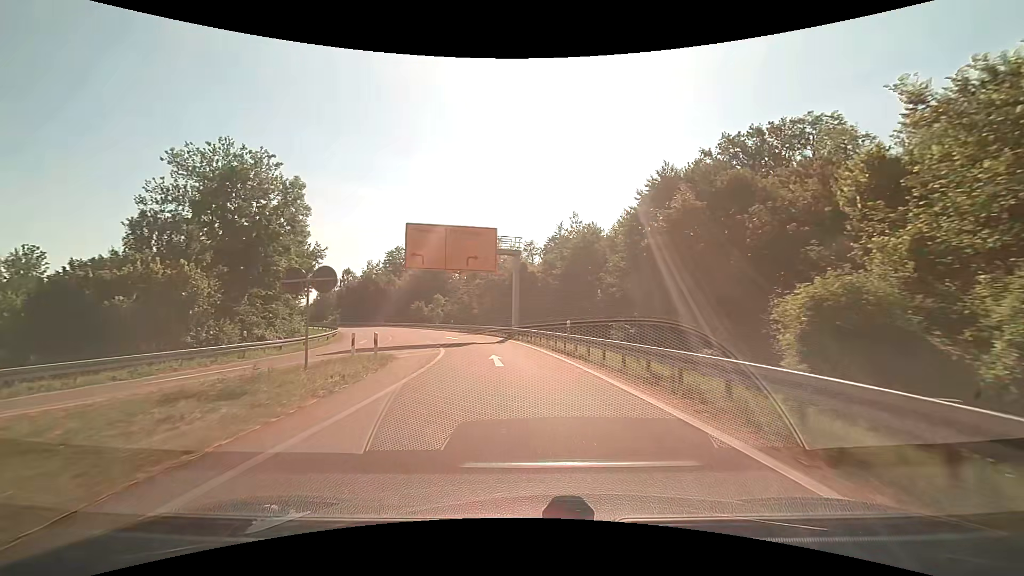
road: motorway_link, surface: asphalt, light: Day
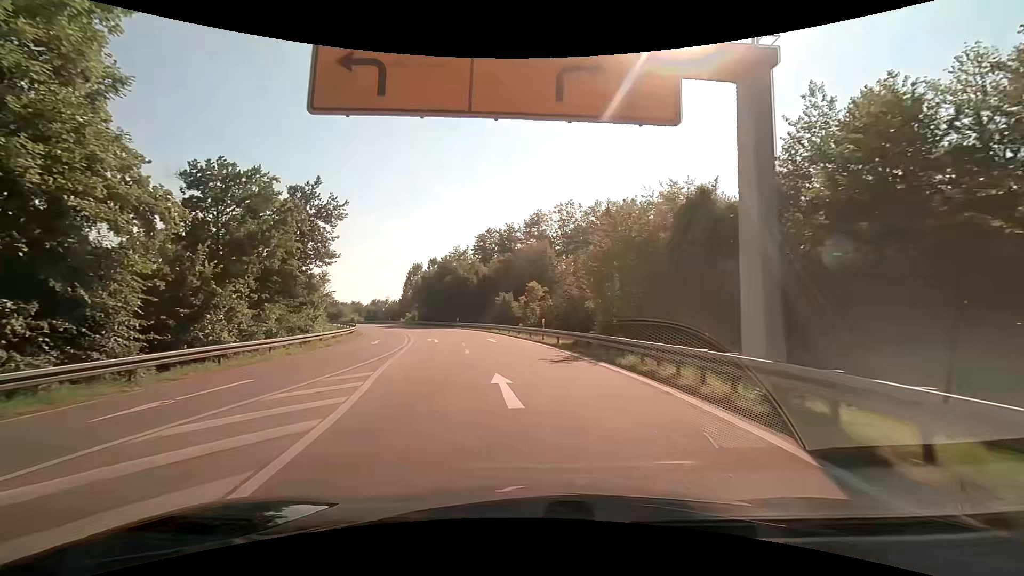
(-2.8, +29.2) m; -12°
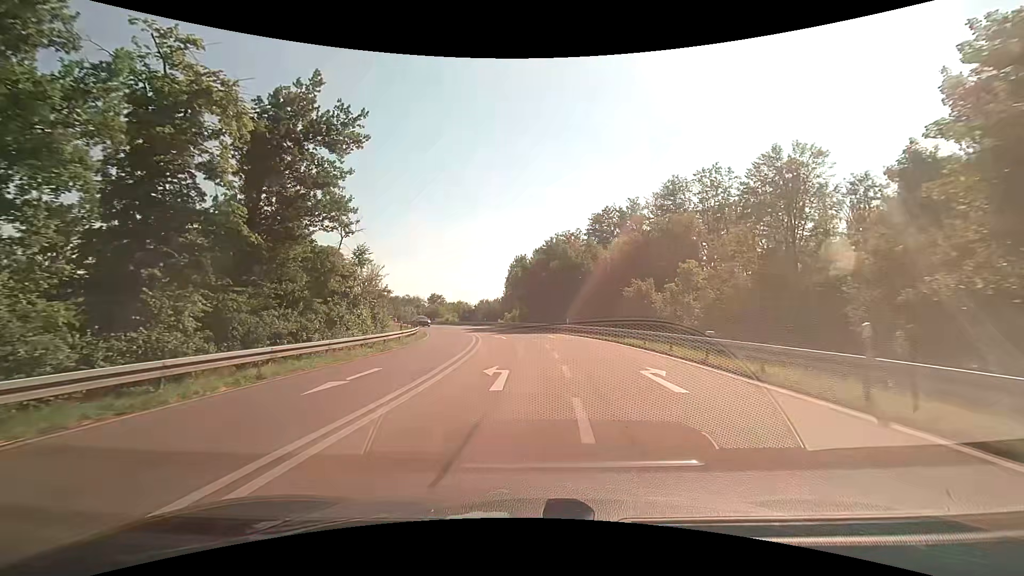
(-2.2, +20.6) m; -12°
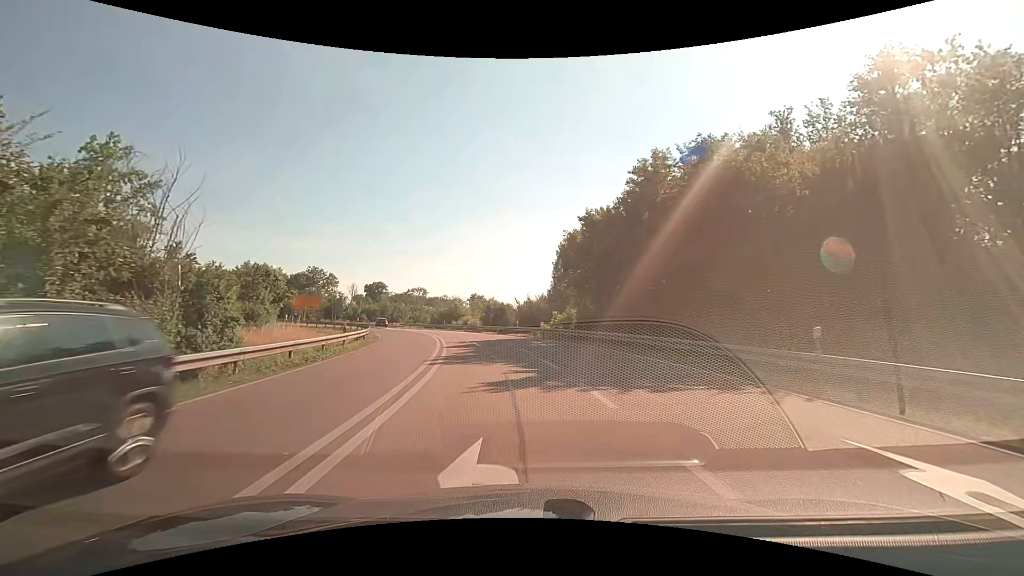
(-1.4, +33.5) m; -6°
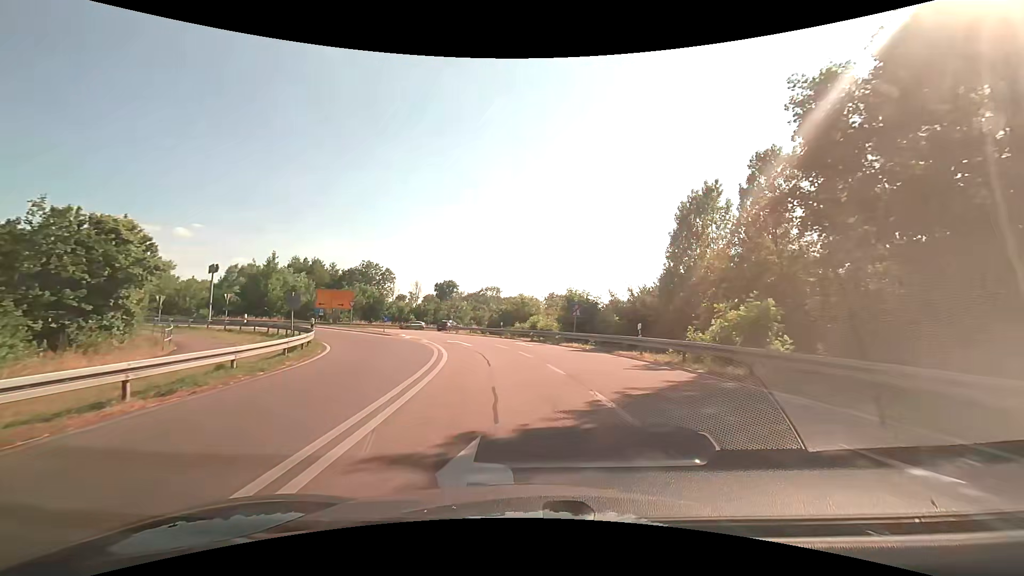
(-2.0, +24.9) m; -9°
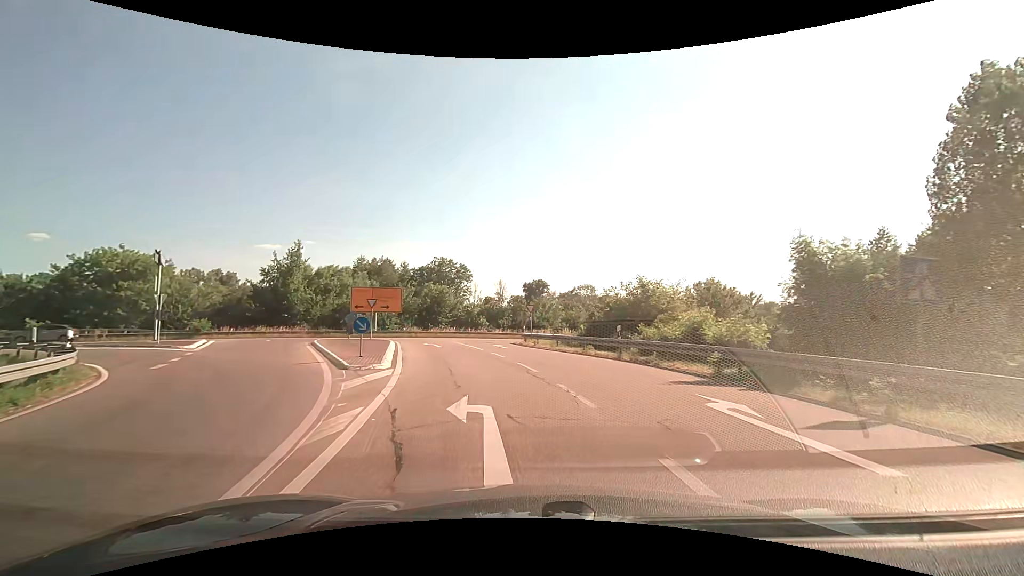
(-1.8, +22.0) m; -11°
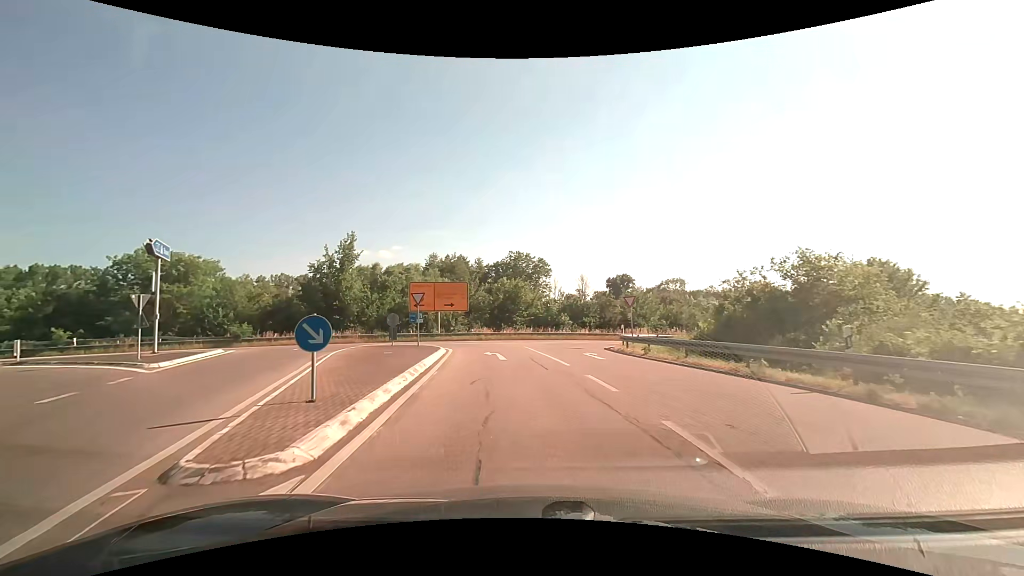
(-0.7, +9.7) m; -9°
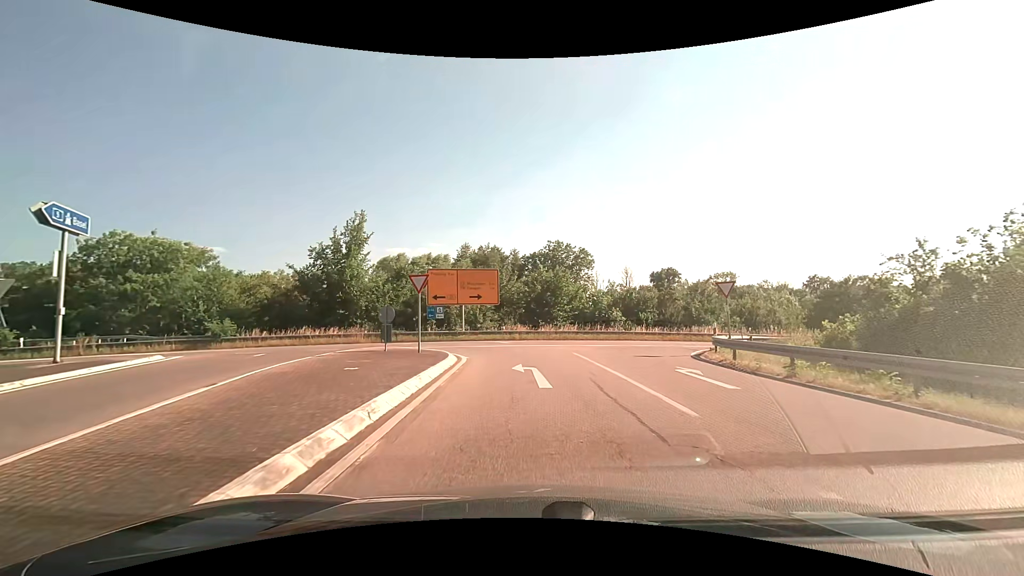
(-0.4, +8.5) m; -4°
(0, +10) (-1, +20) (-5, +29) (-14, +31) (-24, +29) (-34, +27) (-43, +24) (-53, +20) (-62, +17) (-72, +14) m
